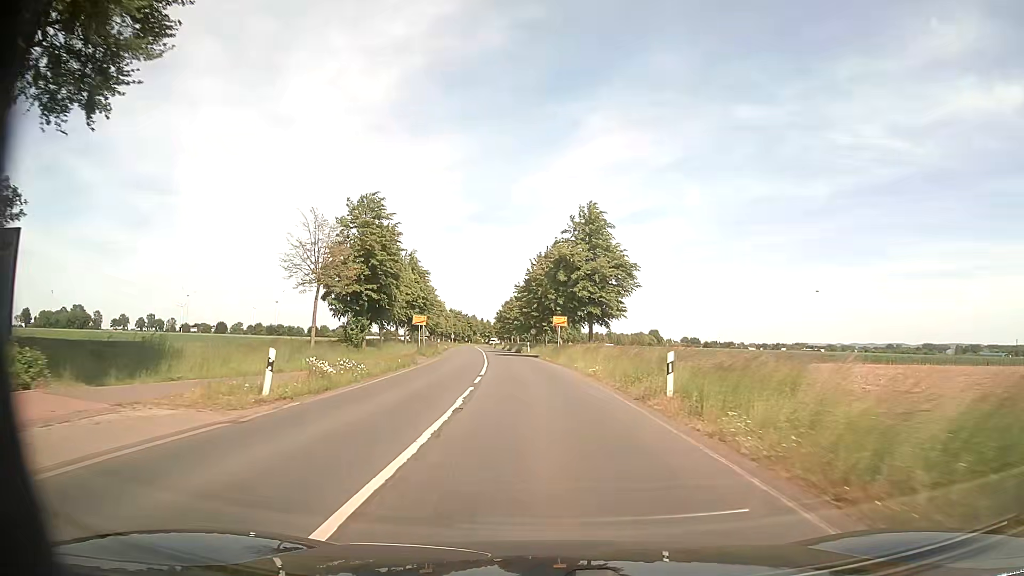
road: secondary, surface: asphalt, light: Day
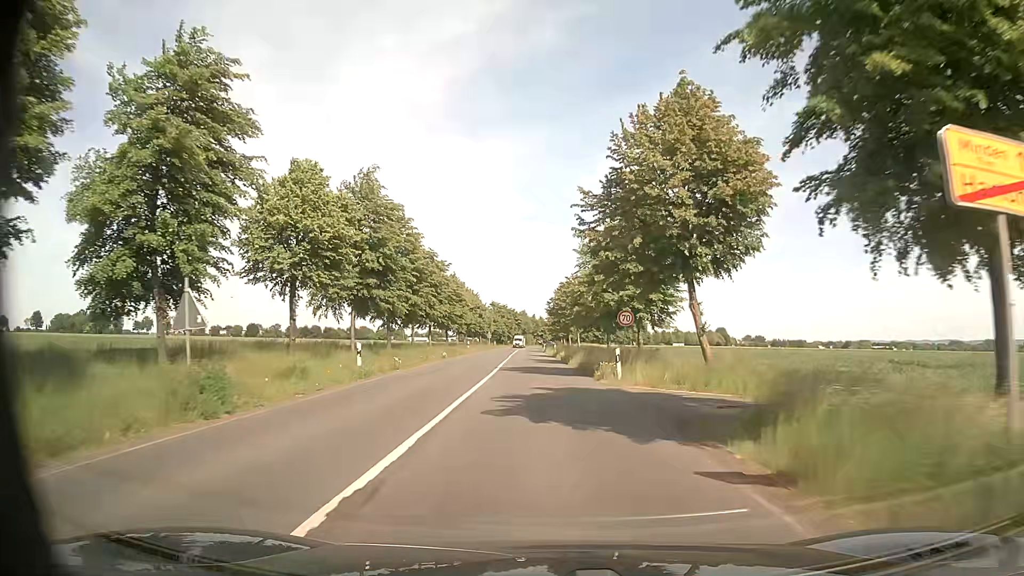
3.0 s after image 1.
(-2.0, +41.9) m; -5°
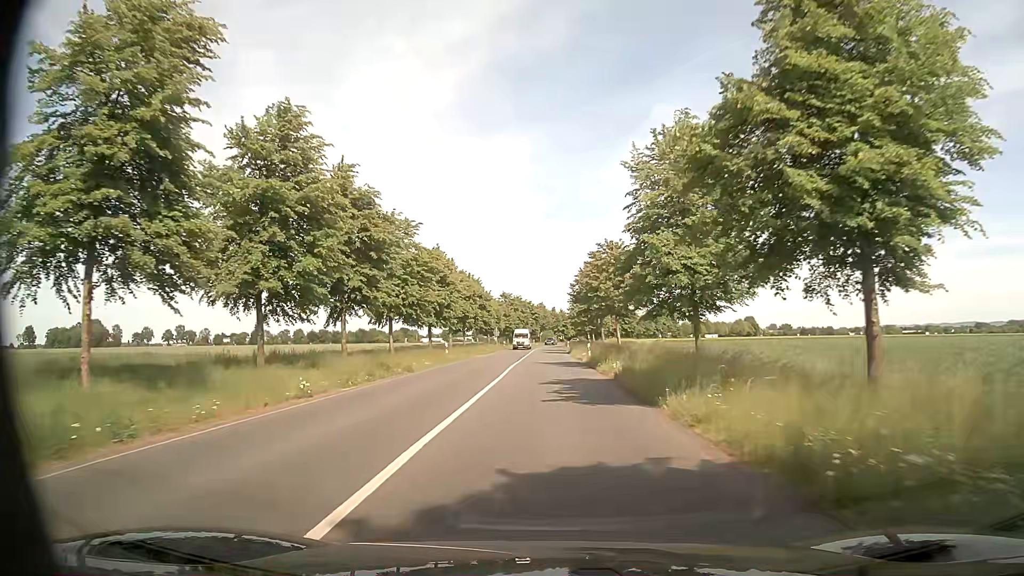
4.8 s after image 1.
(-0.6, +26.6) m; -2°
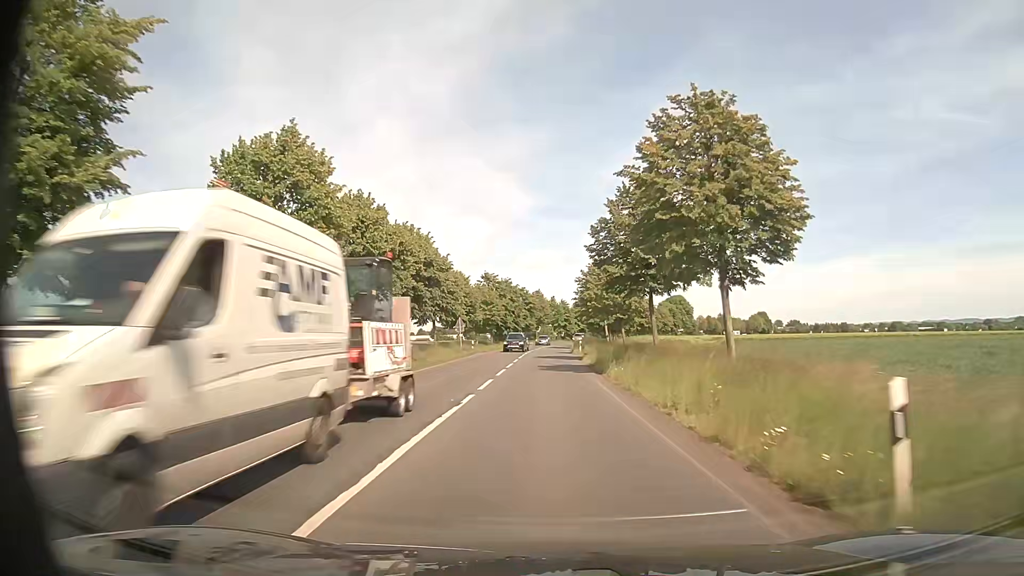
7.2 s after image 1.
(+0.2, +37.3) m; 0°
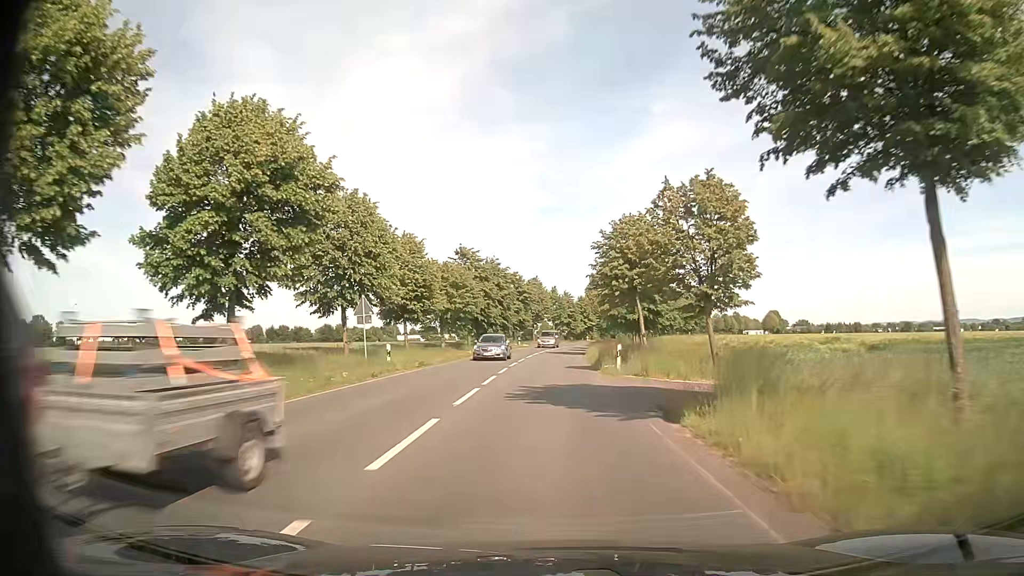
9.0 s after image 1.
(0.0, +29.3) m; 0°
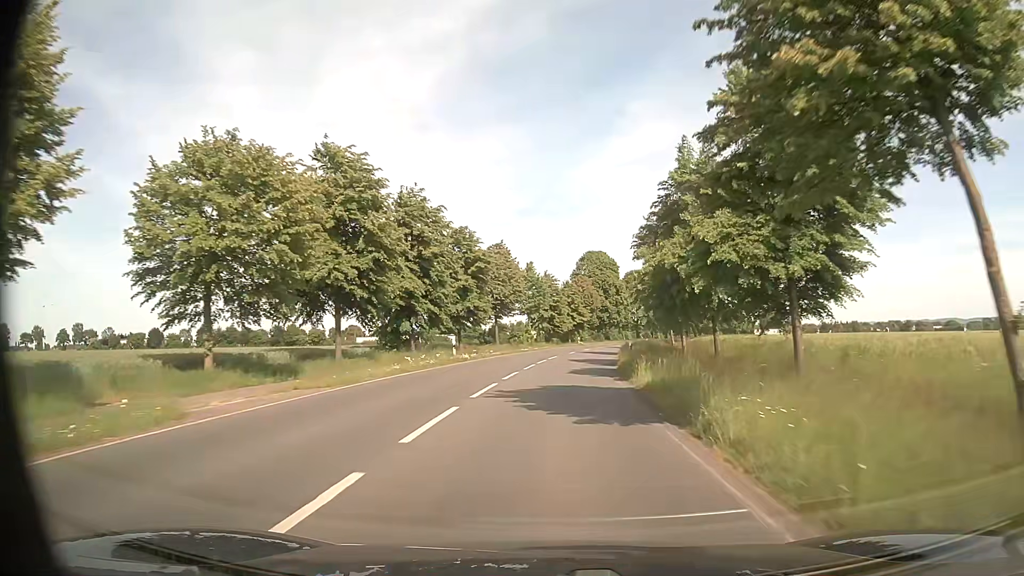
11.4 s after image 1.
(+0.5, +40.7) m; +2°
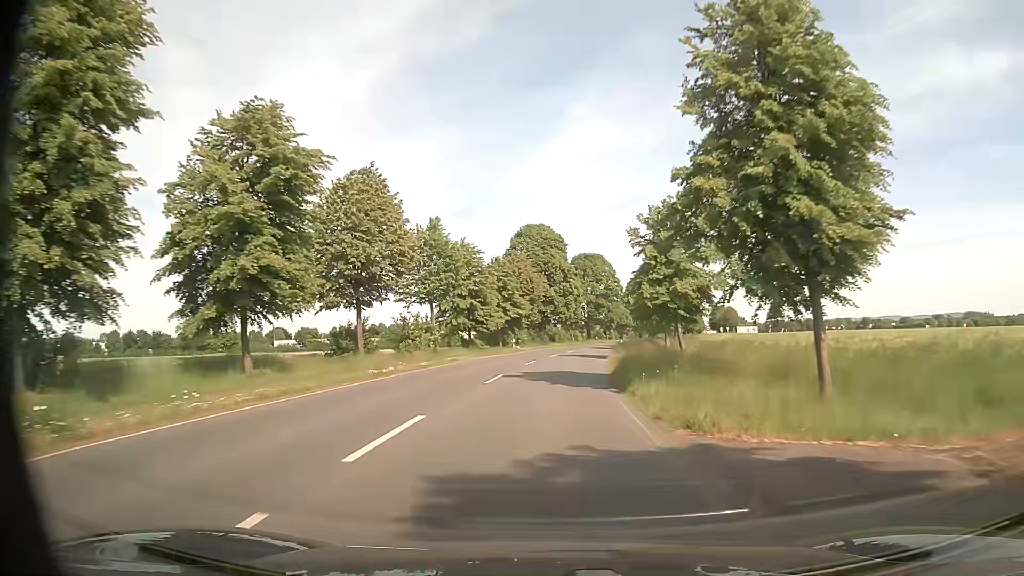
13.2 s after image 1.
(+1.4, +31.6) m; +5°
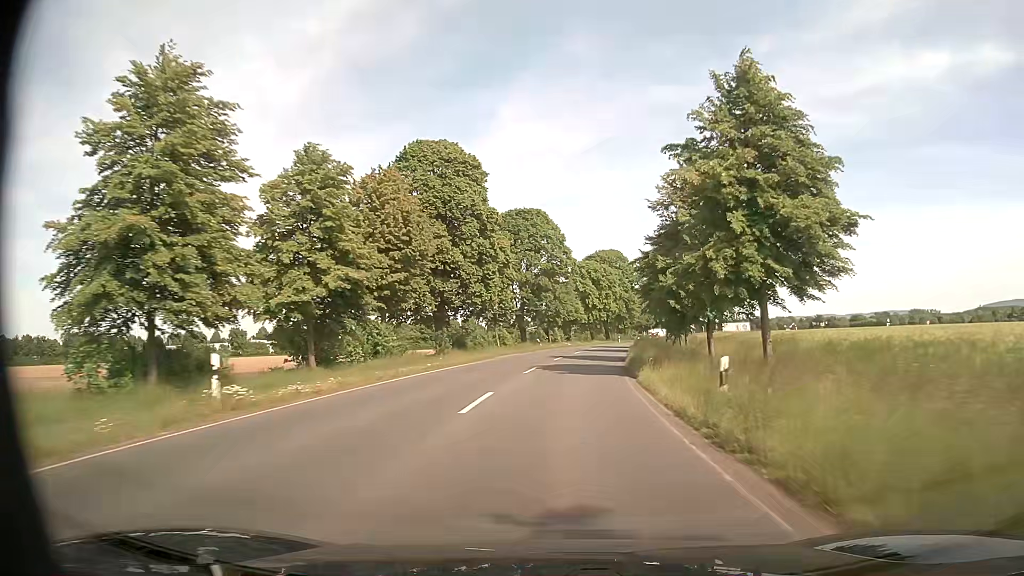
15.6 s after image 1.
(+2.2, +43.4) m; +6°
(0, +10) (+1, +20) (+1, +30) (+3, +40) (+4, +50) (+6, +60) (+8, +69) (+10, +79) (+12, +89) (+15, +99) m
